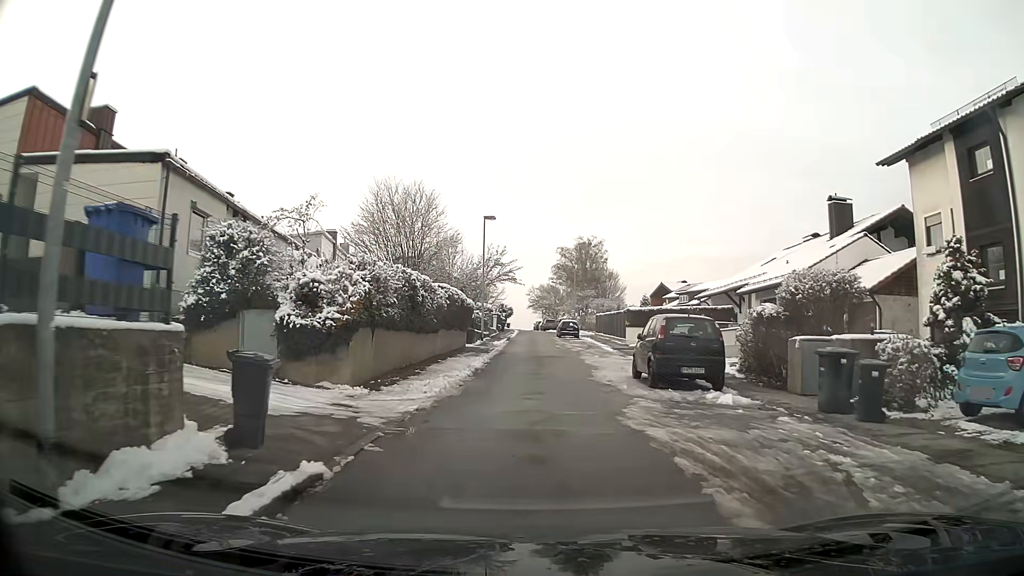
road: residential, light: Day
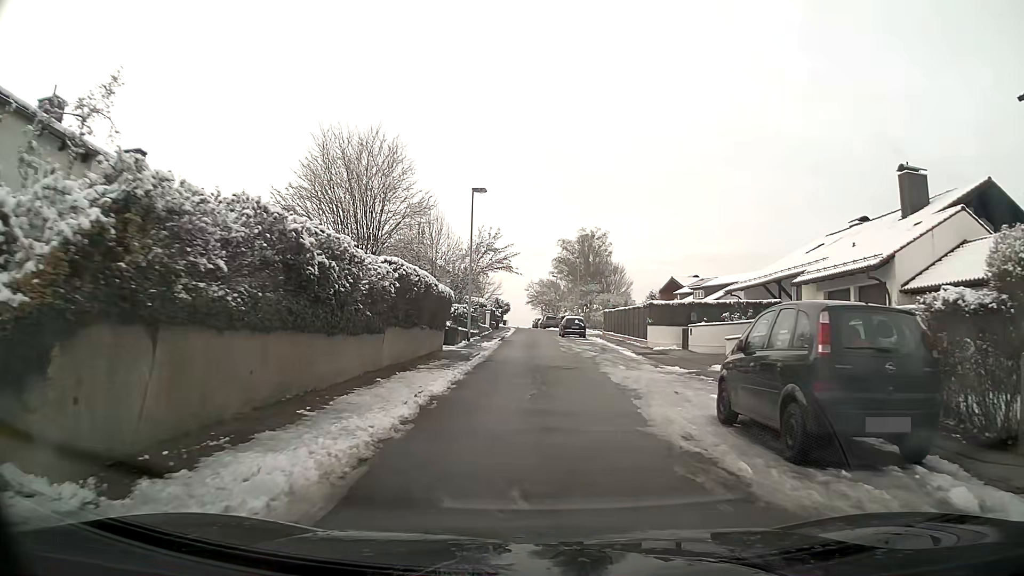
(0.0, +8.4) m; 0°
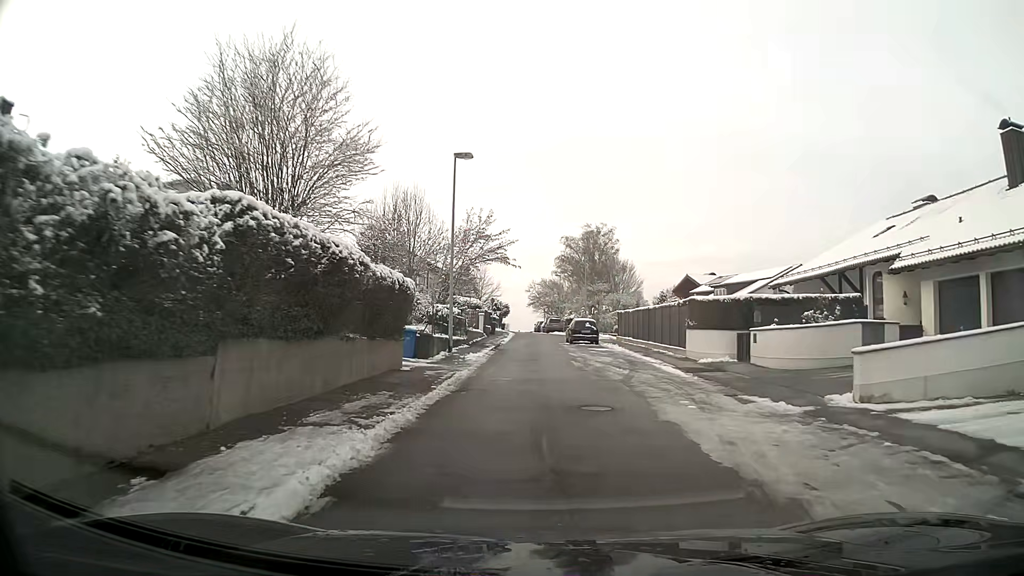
(0.0, +8.4) m; 0°
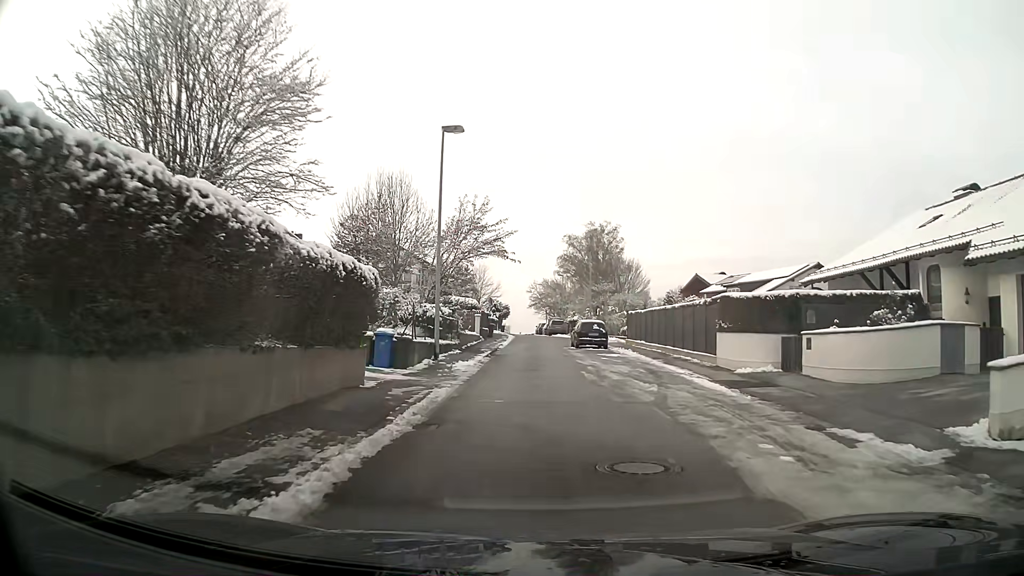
(0.0, +4.2) m; 0°
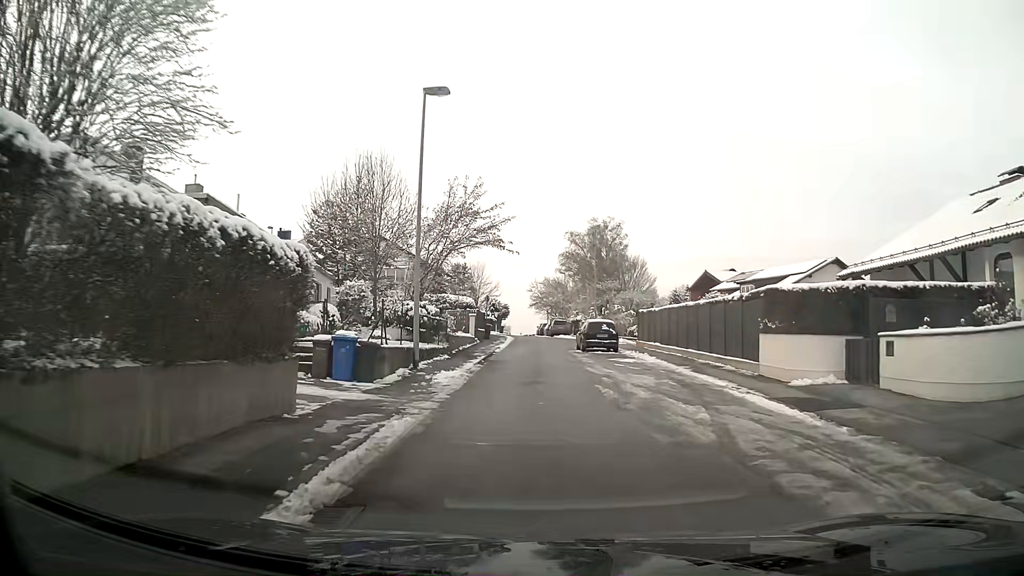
(0.0, +4.1) m; 0°
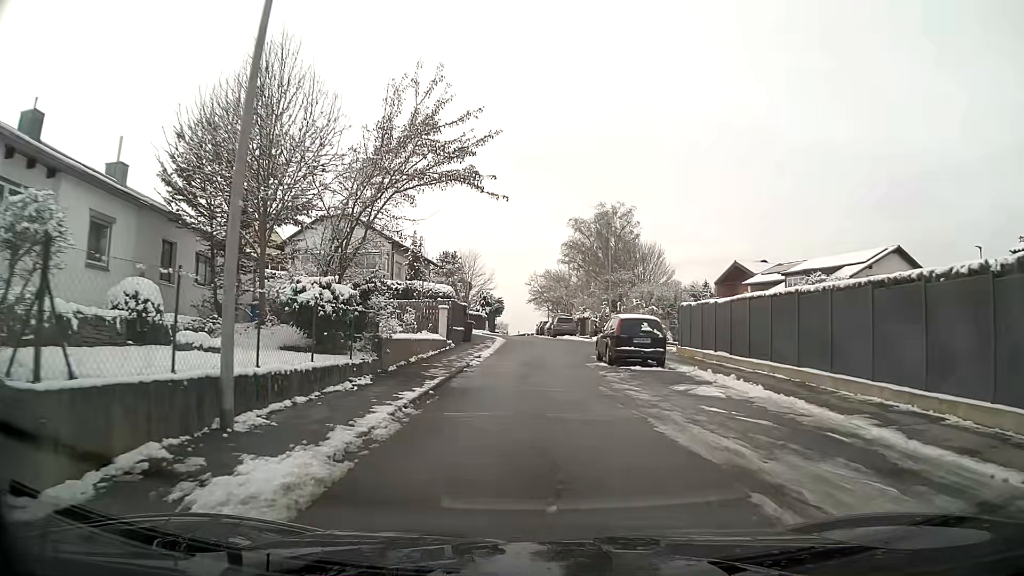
(0.0, +11.7) m; 0°
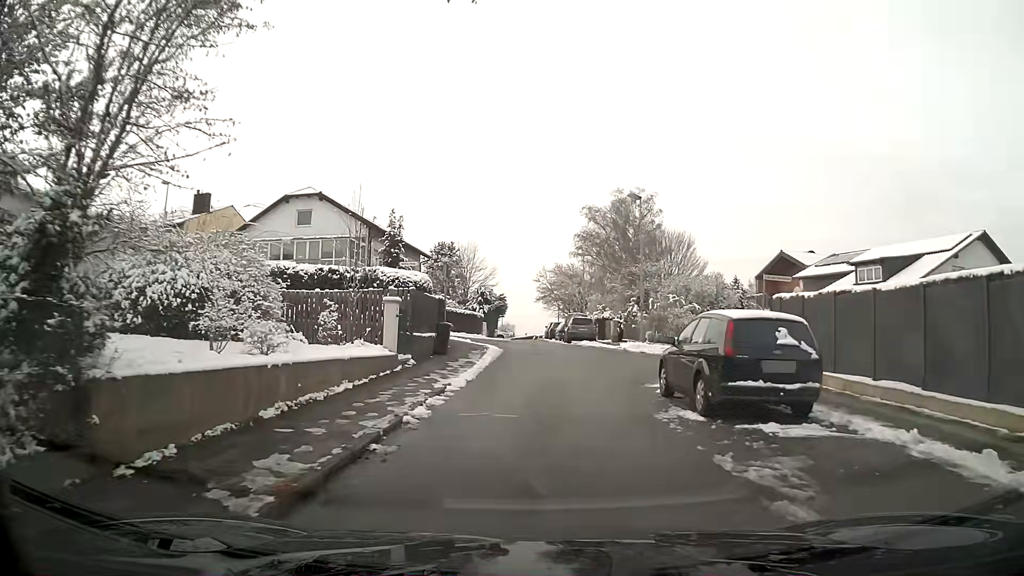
(0.0, +10.6) m; -1°
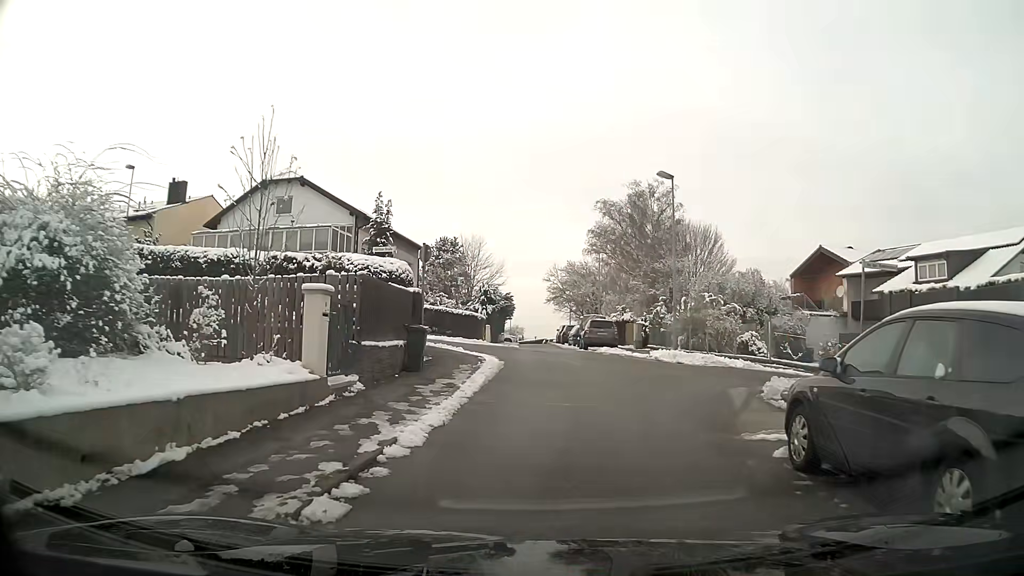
(0.0, +6.0) m; 0°
